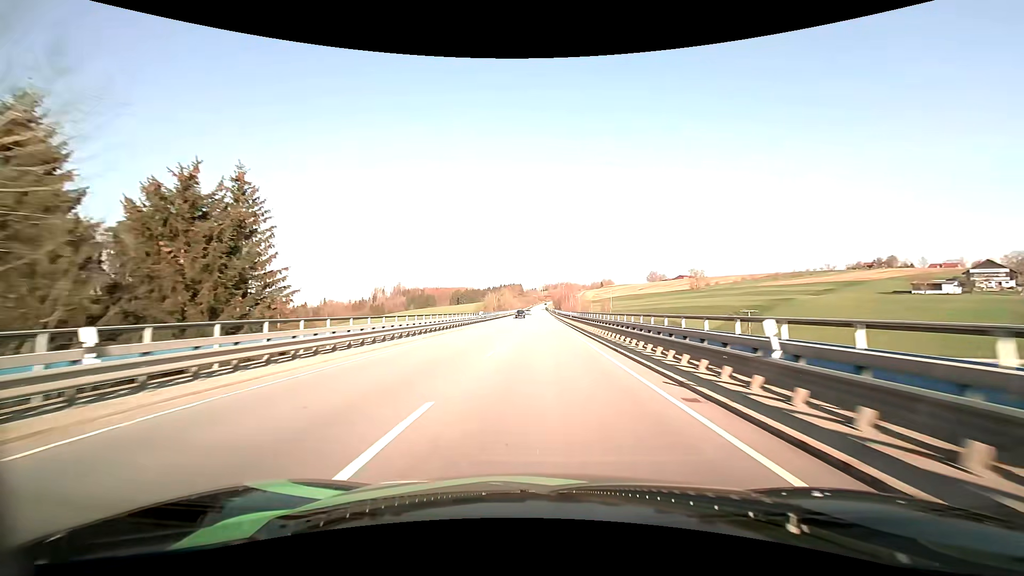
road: primary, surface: asphalt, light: Day
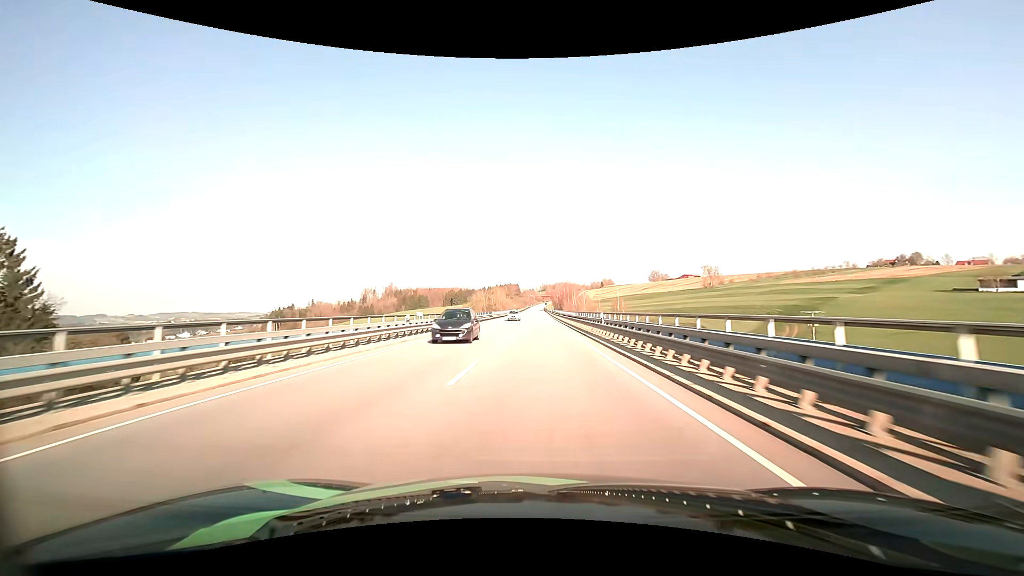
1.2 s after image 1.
(+0.1, +29.8) m; 0°
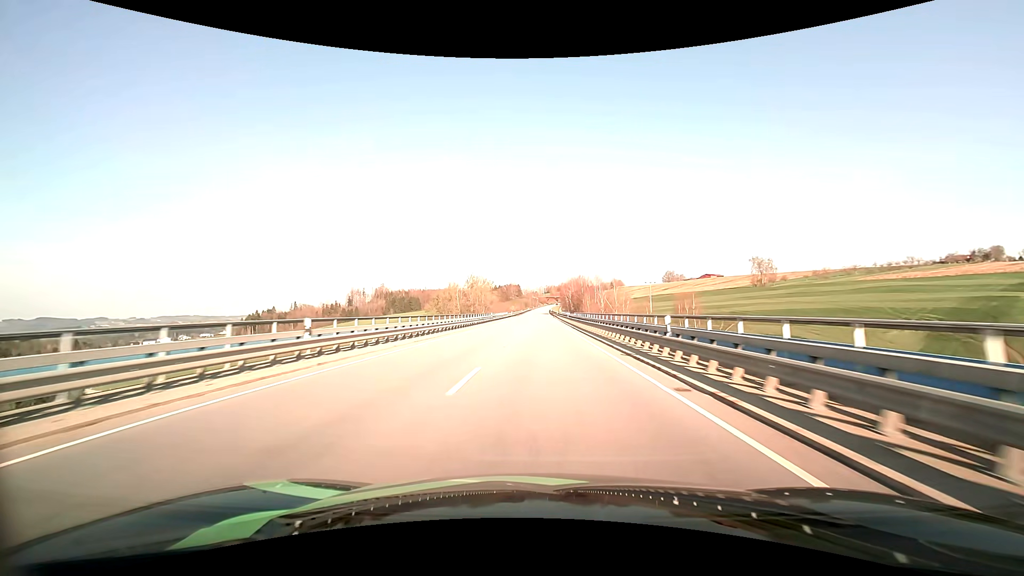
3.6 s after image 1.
(-0.3, +60.2) m; -1°
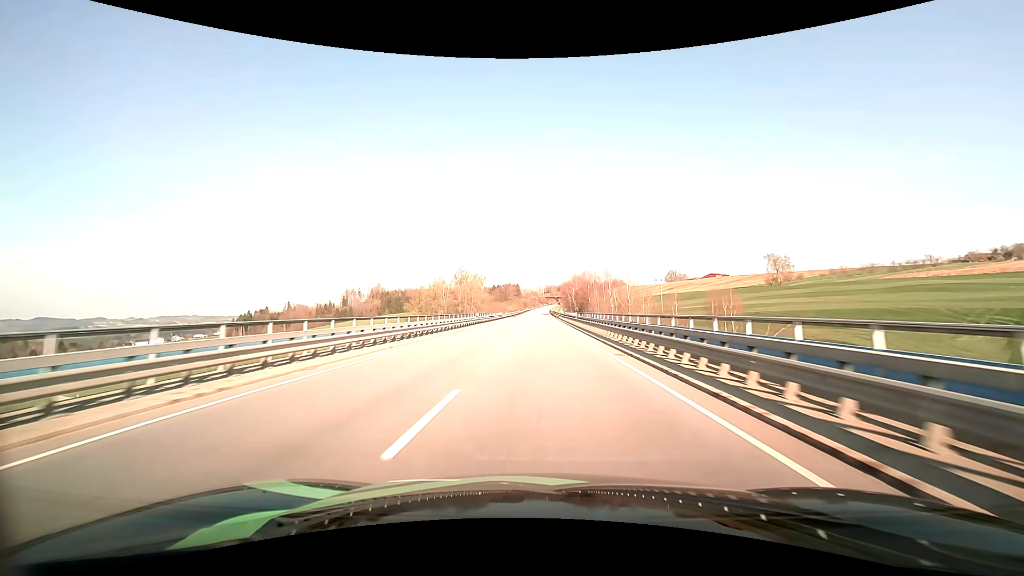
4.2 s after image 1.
(0.0, +15.3) m; 0°
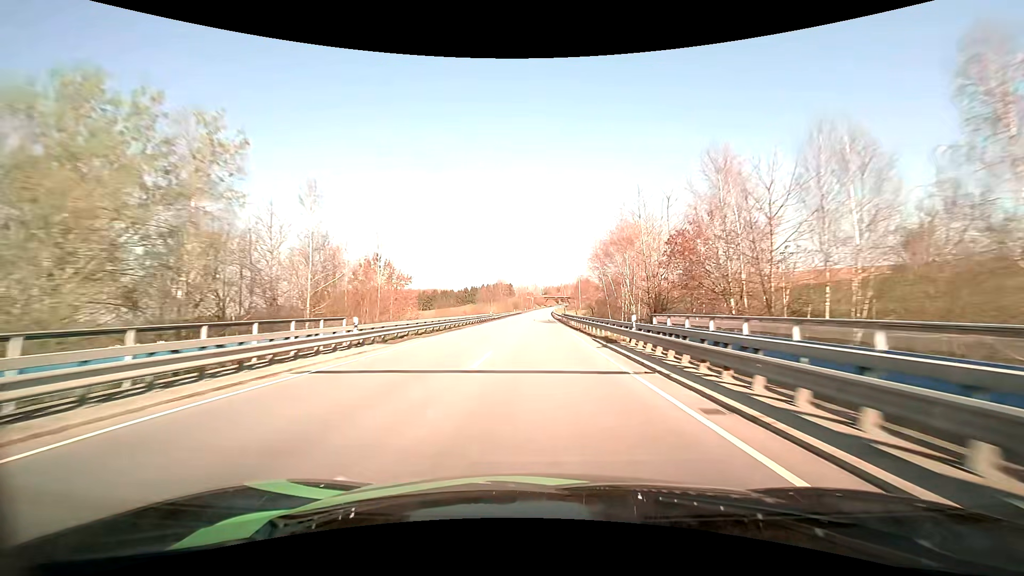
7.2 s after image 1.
(+0.5, +77.2) m; 0°
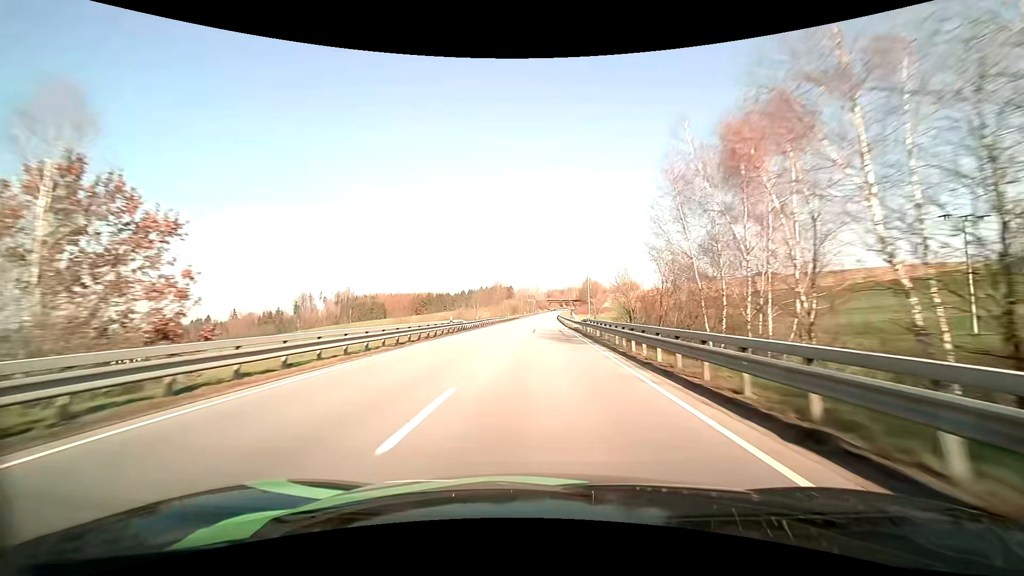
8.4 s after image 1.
(-0.1, +31.4) m; 0°
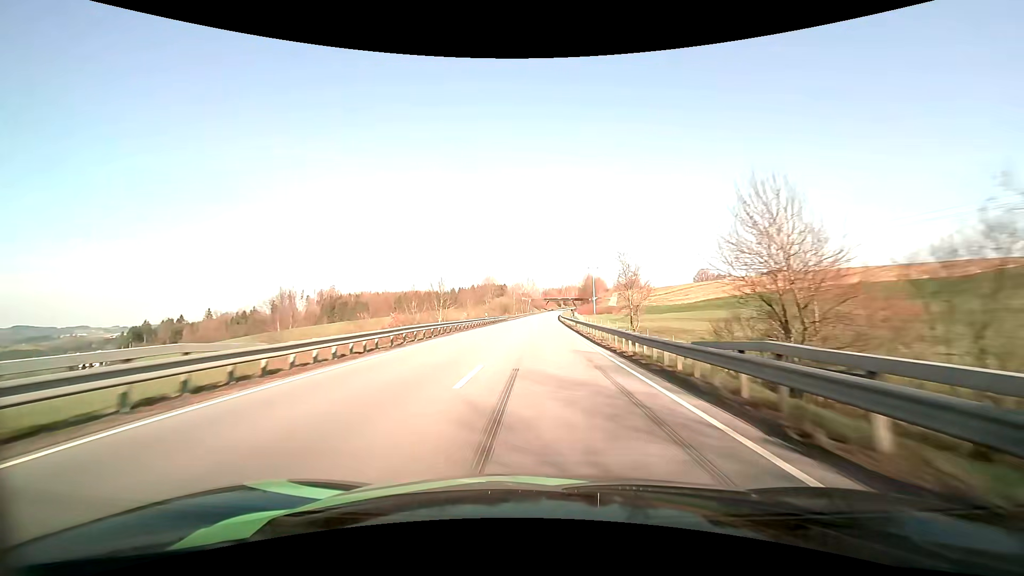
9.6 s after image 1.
(0.0, +31.4) m; 0°
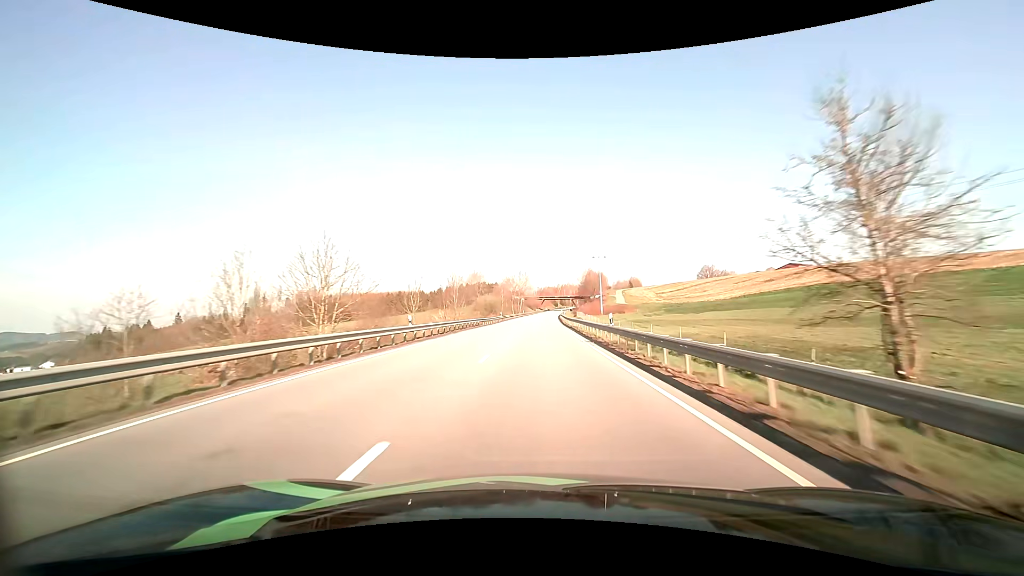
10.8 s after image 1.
(+0.3, +31.5) m; +1°
(0, +10) (0, +20) (0, +30) (0, +40) (0, +50) (0, +60) (+1, +70) (+1, +80) (+1, +90) (+2, +100) m
